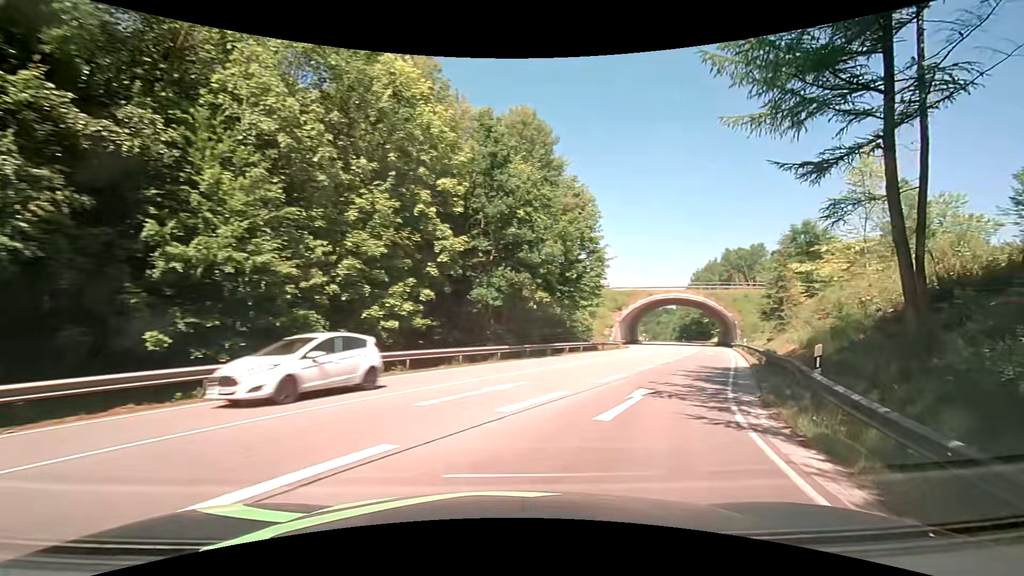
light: Day
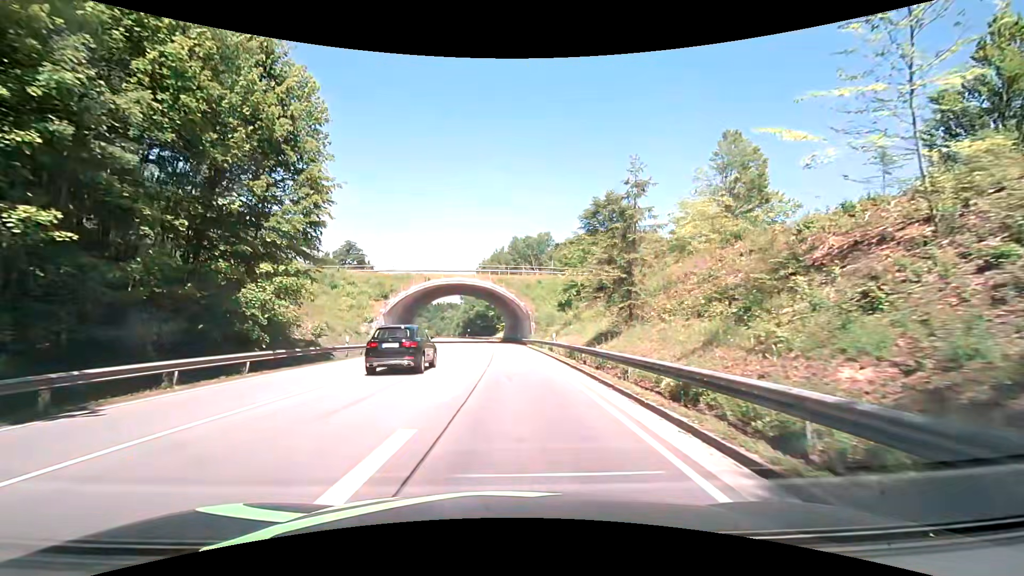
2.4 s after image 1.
(+7.2, +21.0) m; +25°
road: primary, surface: asphalt
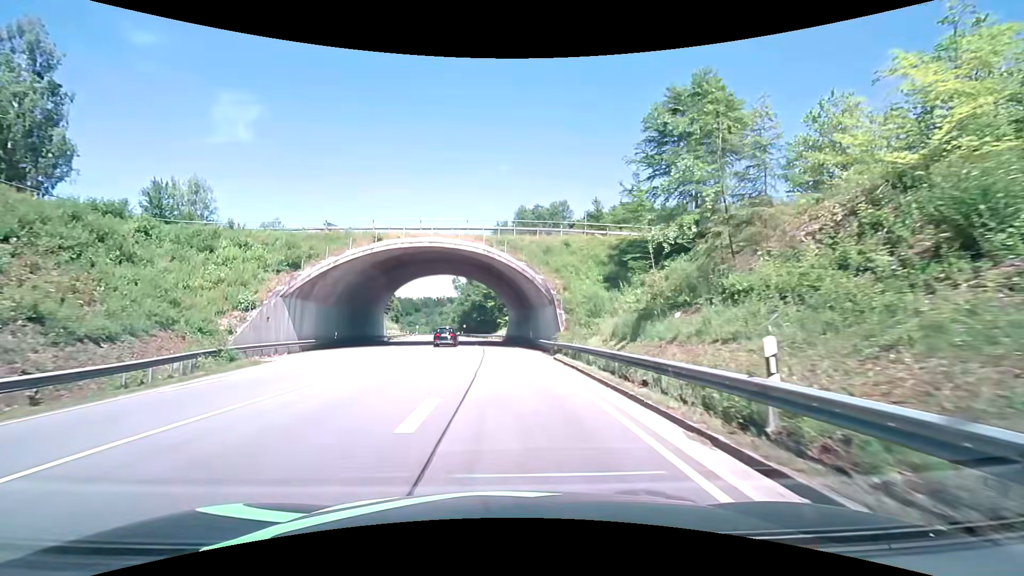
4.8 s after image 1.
(-0.1, +27.5) m; 0°
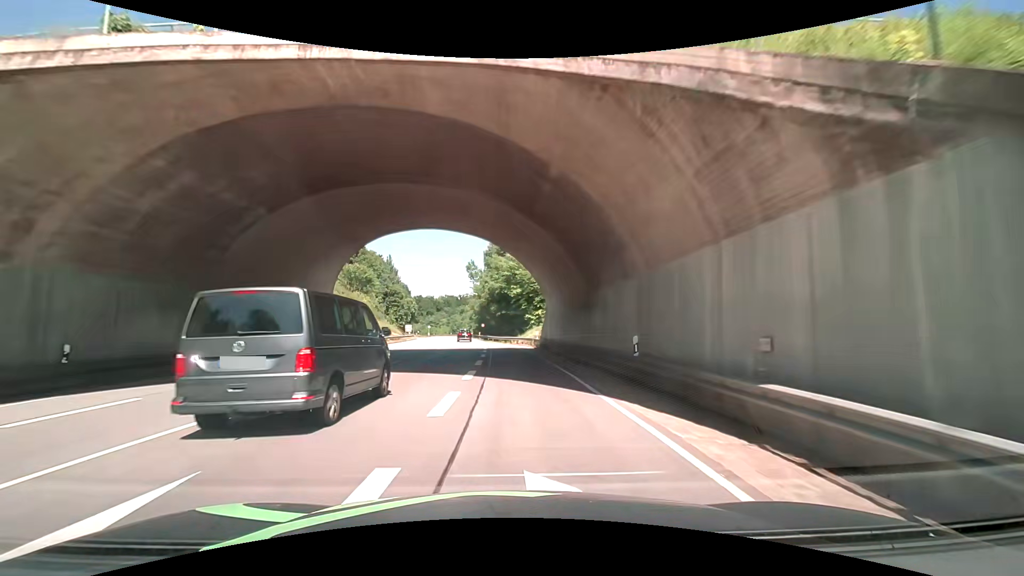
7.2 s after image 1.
(-0.6, +29.0) m; -3°
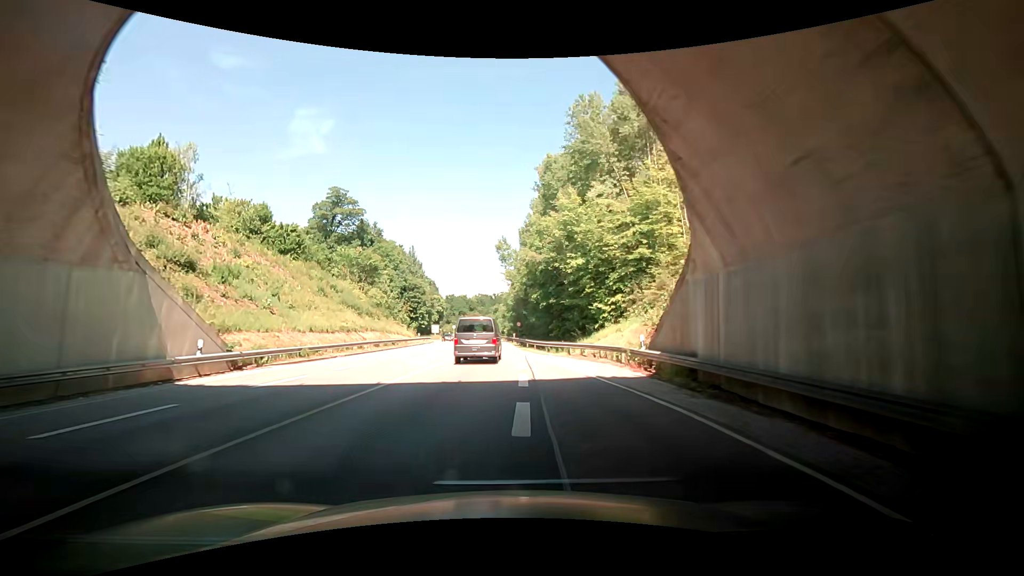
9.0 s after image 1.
(-2.3, +25.7) m; -6°
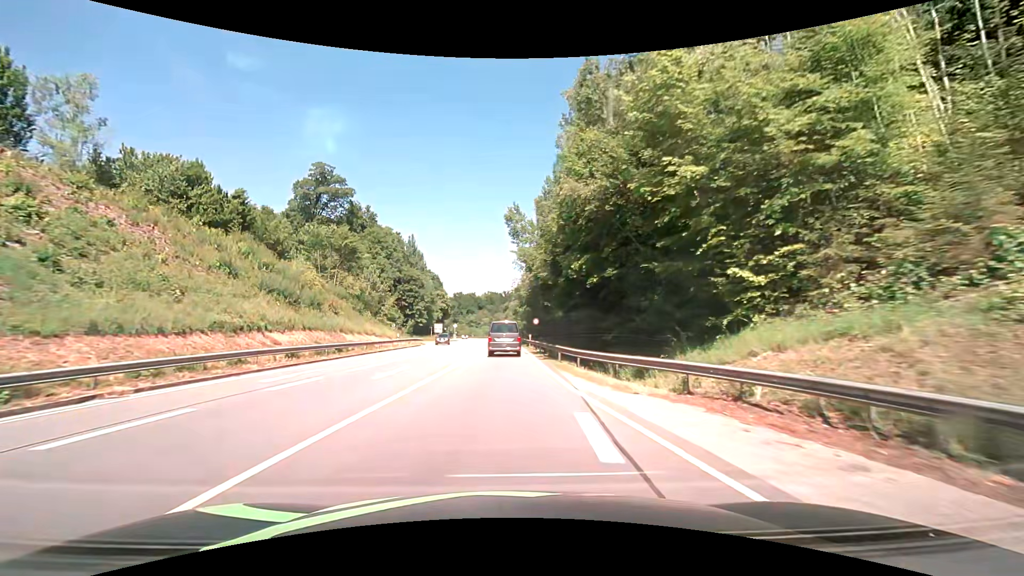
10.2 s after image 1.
(-0.7, +19.4) m; +1°
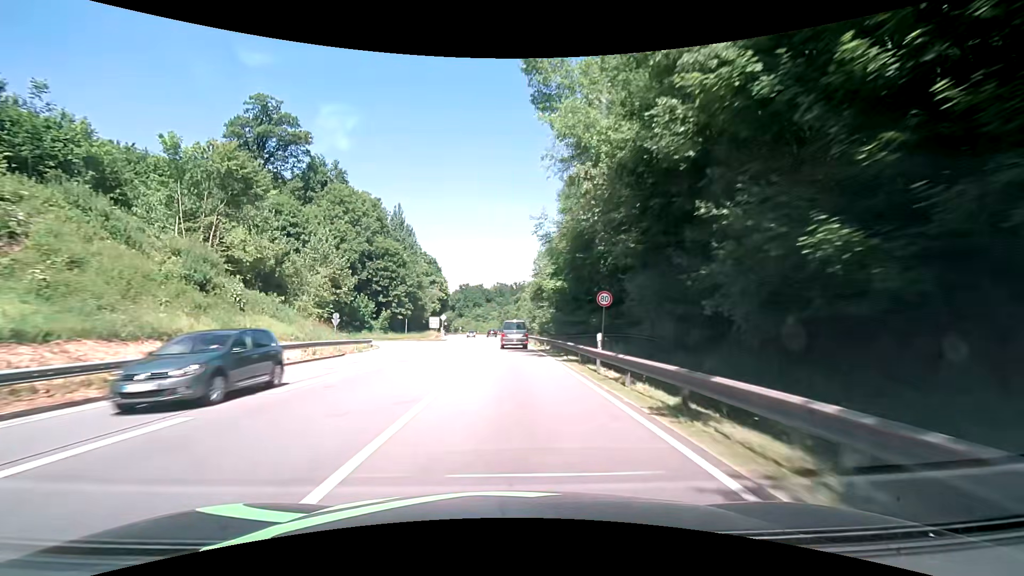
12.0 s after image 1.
(-0.5, +32.0) m; -1°
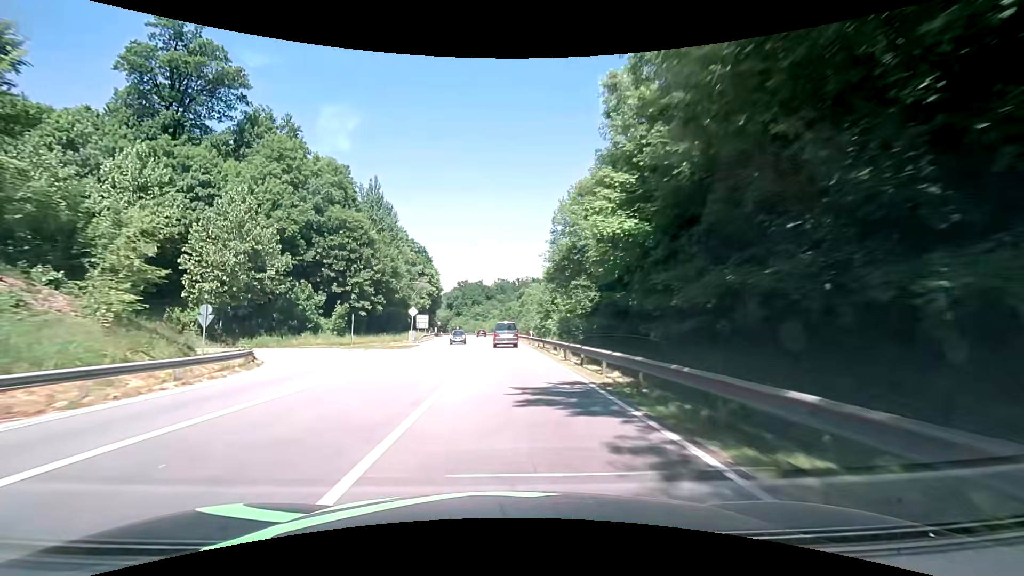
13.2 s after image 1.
(-0.1, +21.5) m; -1°
(0, +10) (0, +20) (0, +30) (0, +40) (-1, +50) (-1, +60) (-2, +70) (-2, +80) (-3, +90) (-4, +100) m
